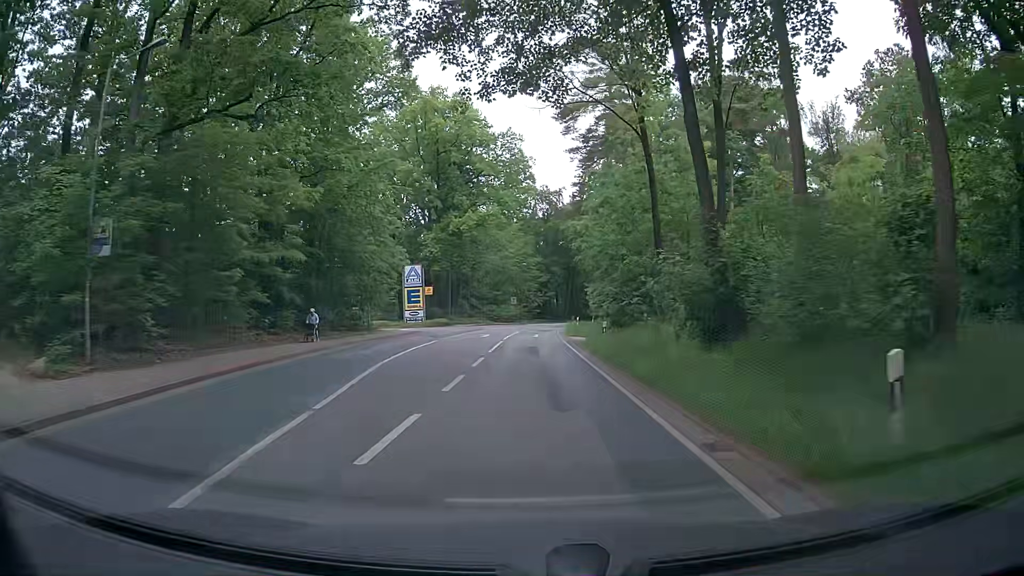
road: secondary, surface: asphalt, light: Day
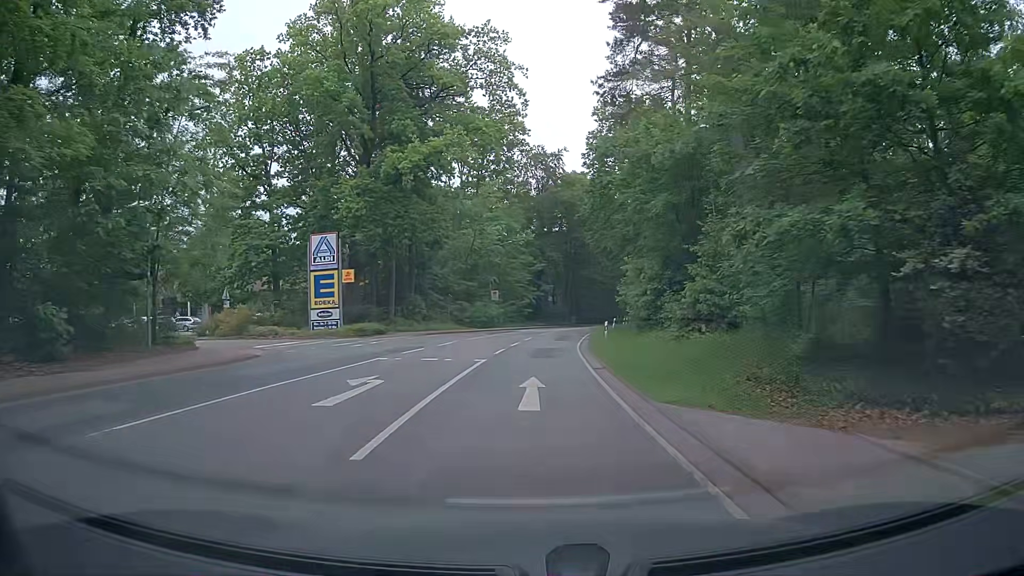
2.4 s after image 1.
(+0.2, +29.0) m; +1°
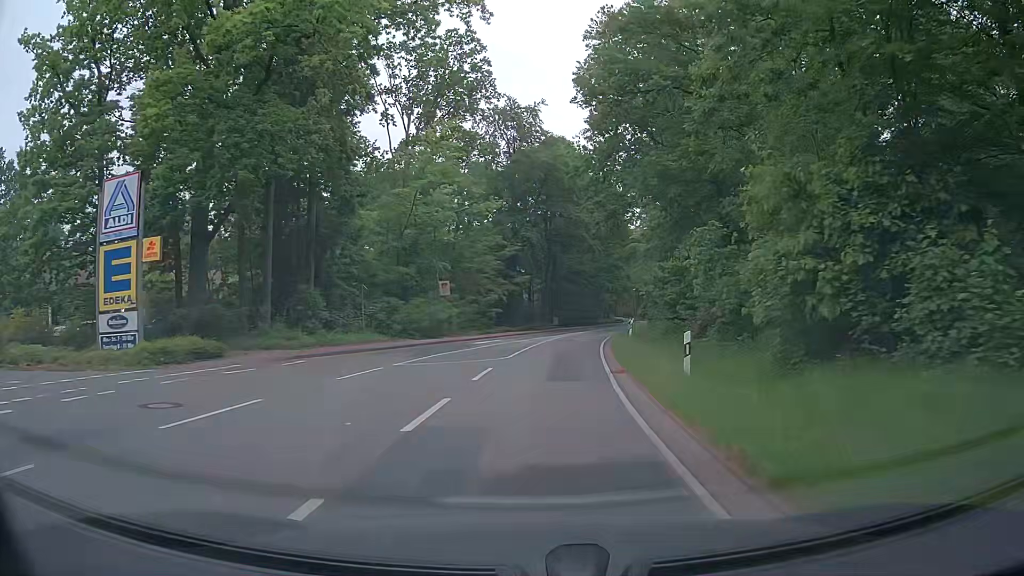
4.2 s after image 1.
(+0.2, +21.2) m; +2°
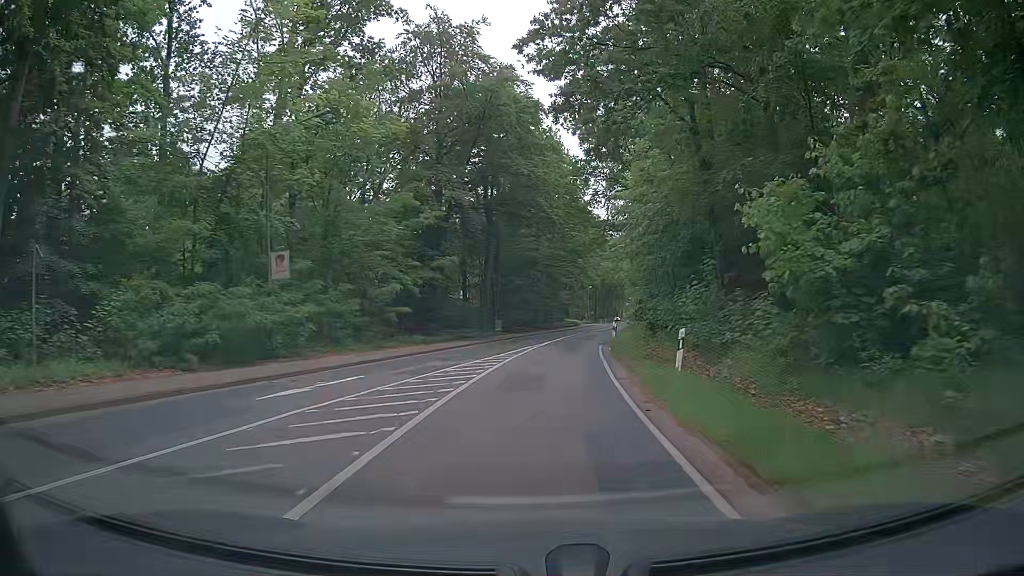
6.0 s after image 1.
(+1.0, +21.0) m; +5°
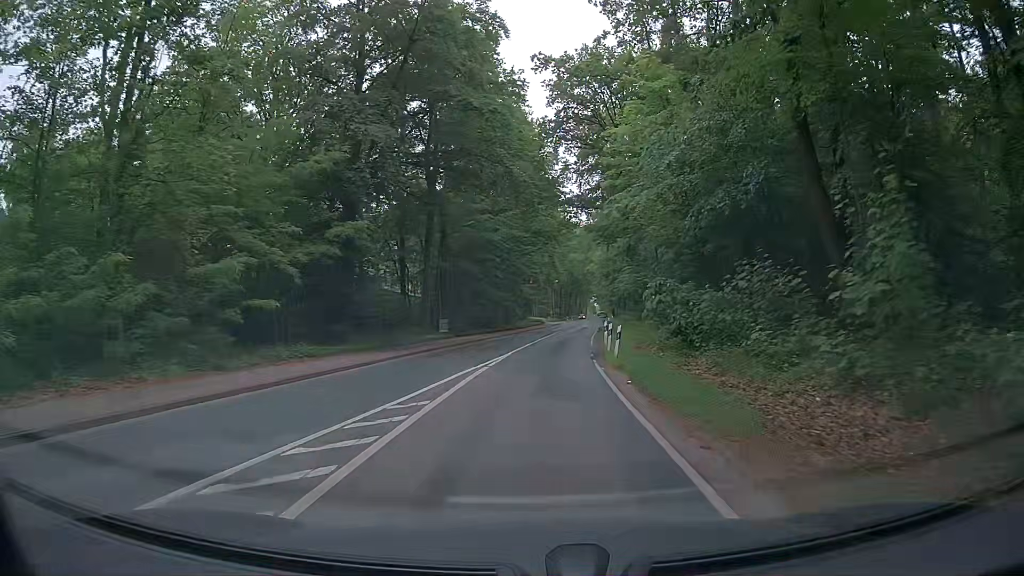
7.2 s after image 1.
(+0.5, +14.0) m; +4°
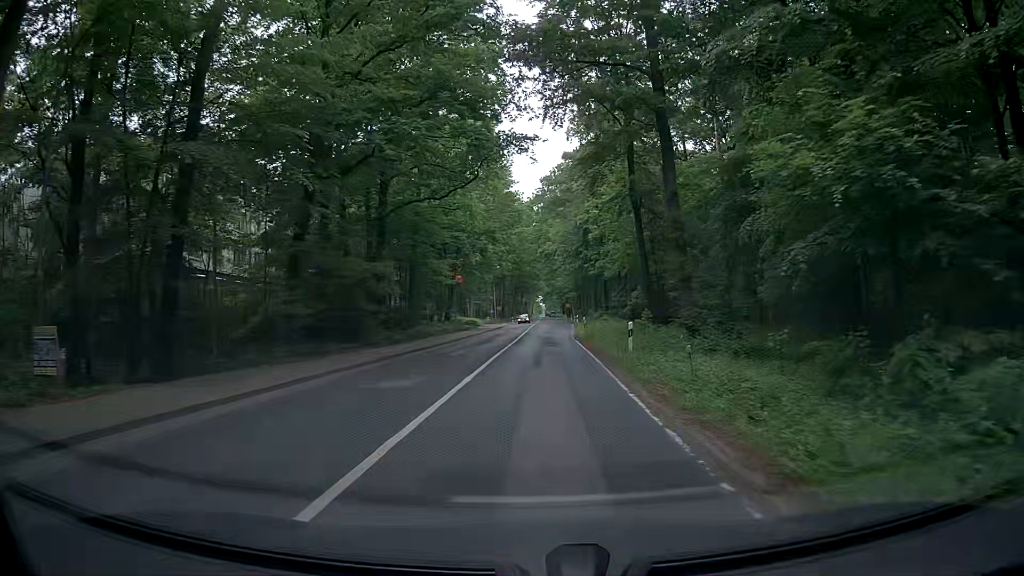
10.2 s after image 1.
(+1.1, +35.8) m; +3°
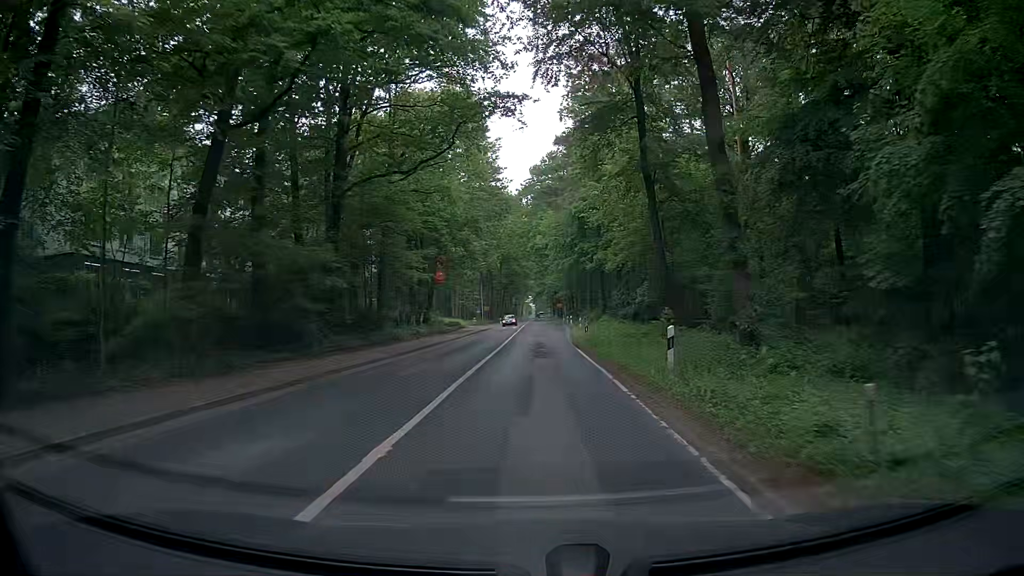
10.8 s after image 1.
(+0.1, +7.4) m; +2°
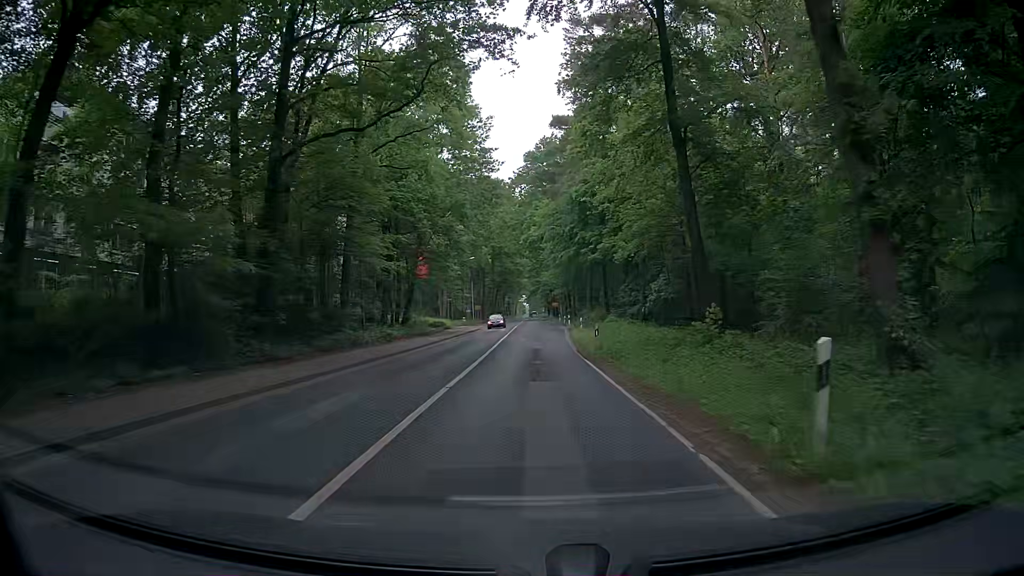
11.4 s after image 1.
(-0.1, +7.5) m; -1°
(0, +10) (0, +20) (+1, +30) (+1, +40) (+1, +50) (+2, +60) (+2, +70) (+2, +80) (+2, +90) (+2, +100) m
